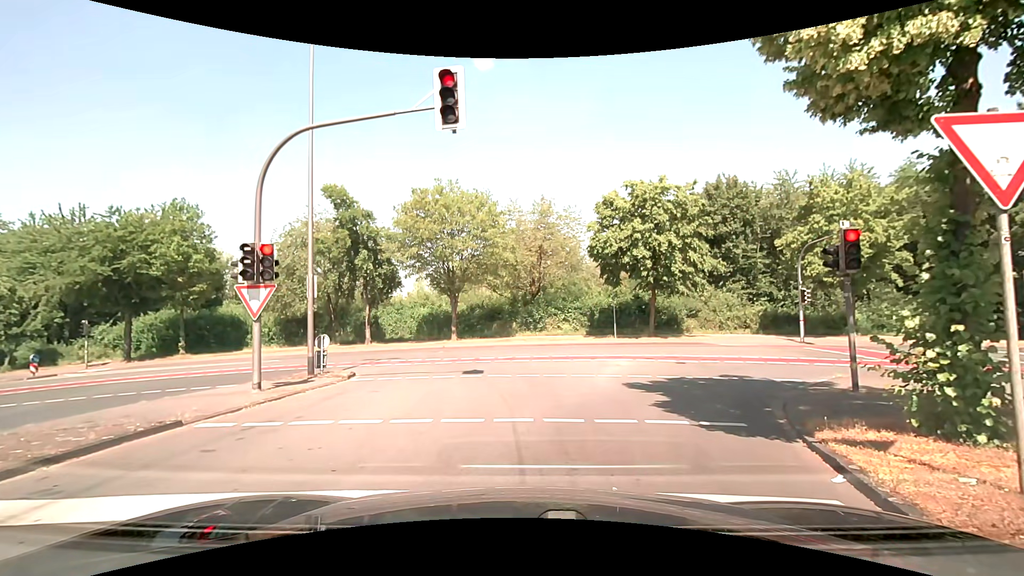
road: tertiary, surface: asphalt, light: Day
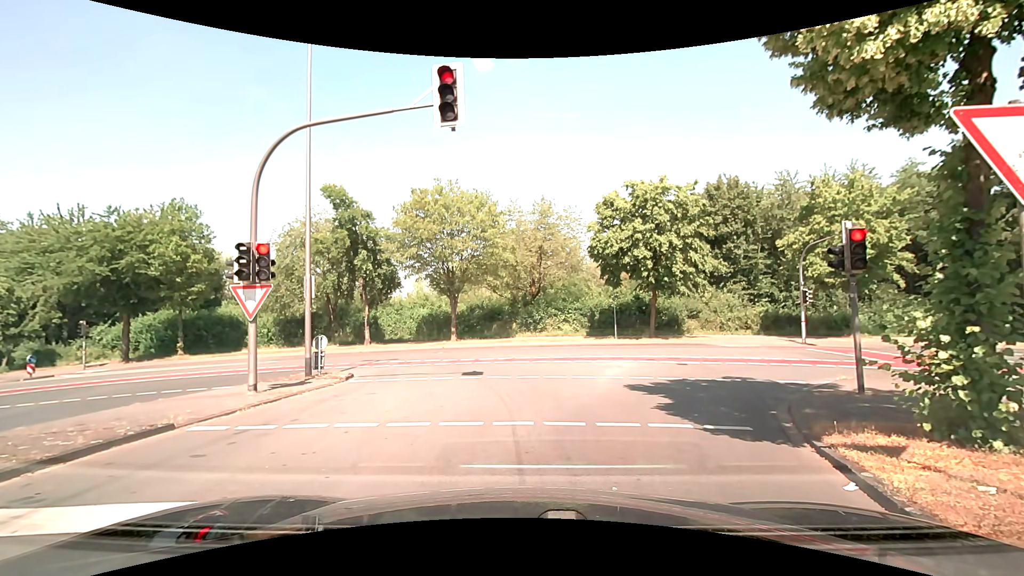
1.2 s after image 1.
(0.0, +0.2) m; 0°
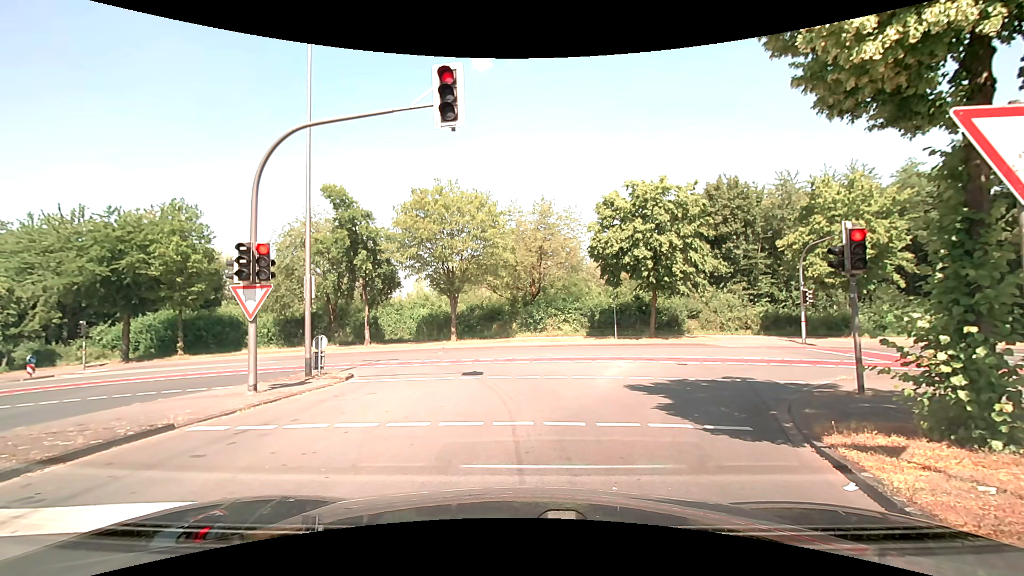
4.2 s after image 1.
(0.0, +0.1) m; 0°
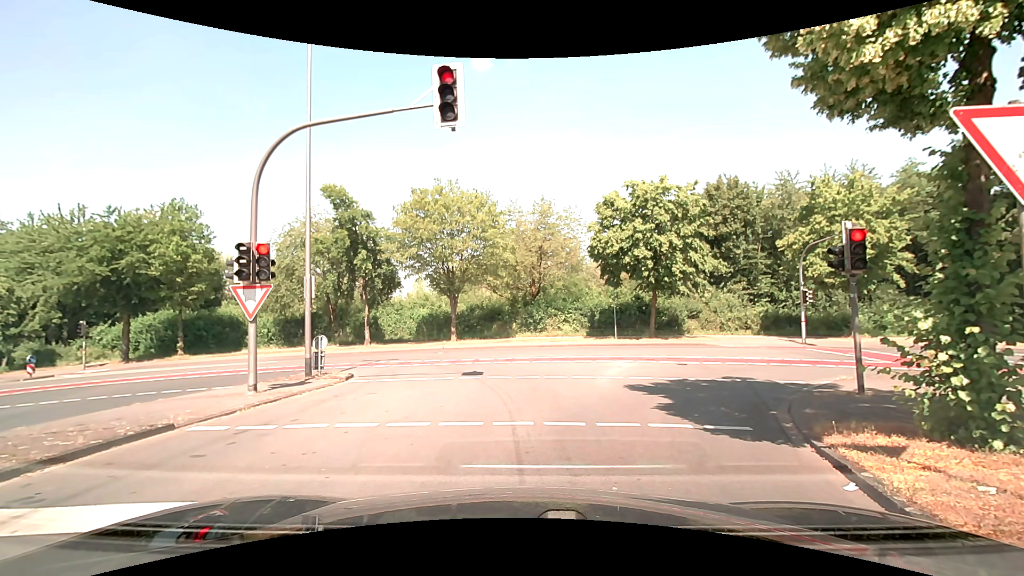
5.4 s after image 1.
(0.0, 0.0) m; 0°
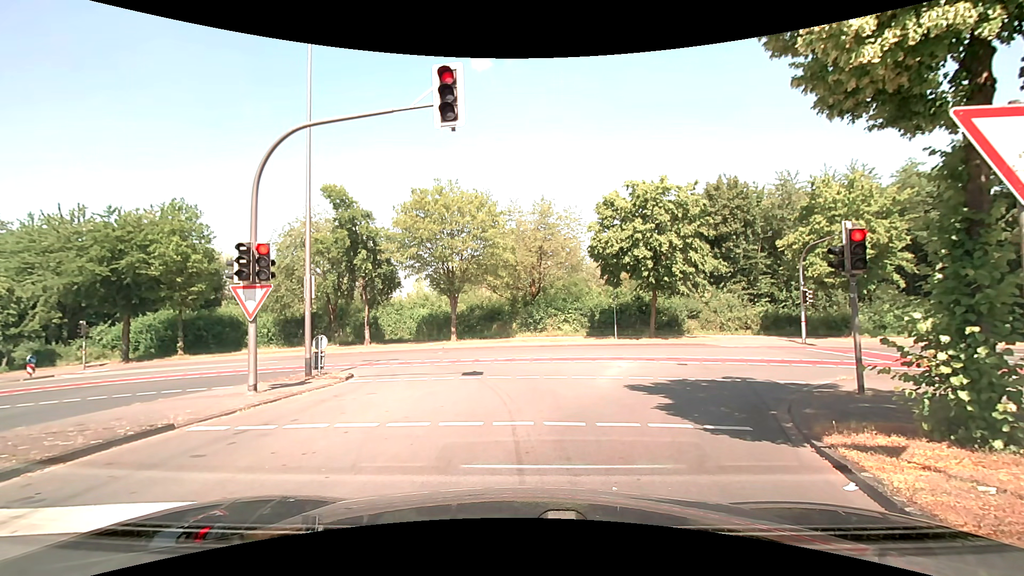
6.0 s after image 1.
(0.0, 0.0) m; 0°
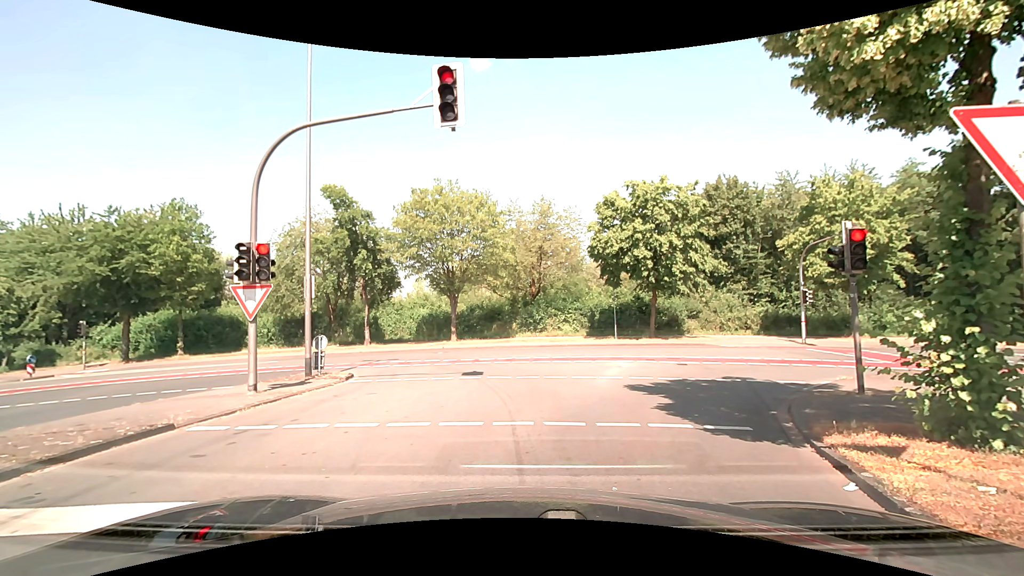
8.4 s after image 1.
(0.0, 0.0) m; 0°
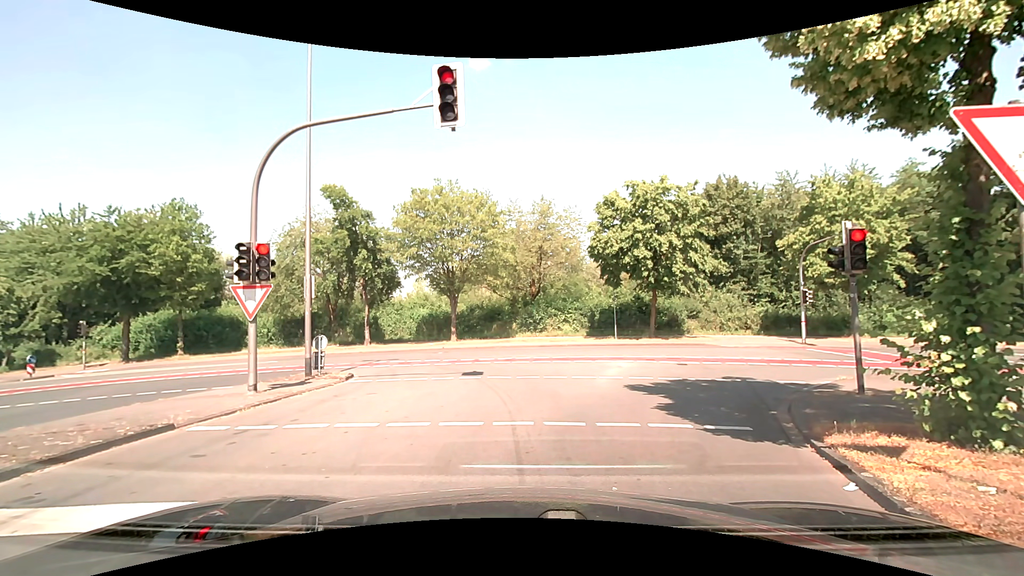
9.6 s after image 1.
(0.0, 0.0) m; 0°
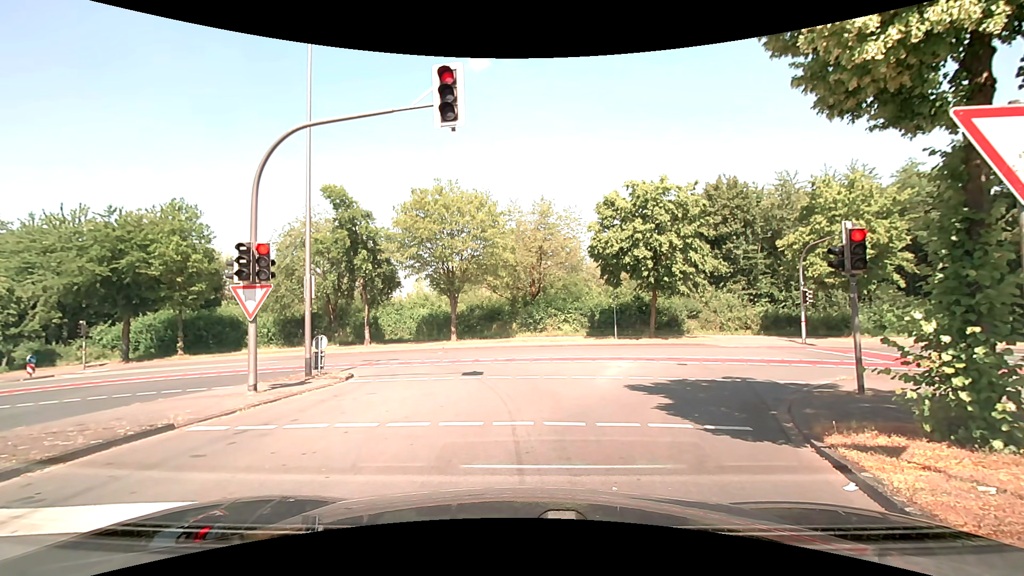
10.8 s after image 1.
(0.0, 0.0) m; 0°
(0, +10) (0, +20) (-4, +29) (-14, +32) (-24, +33) (-34, +34) (-43, +35) (-53, +36) (-63, +37) (-73, +38) m
